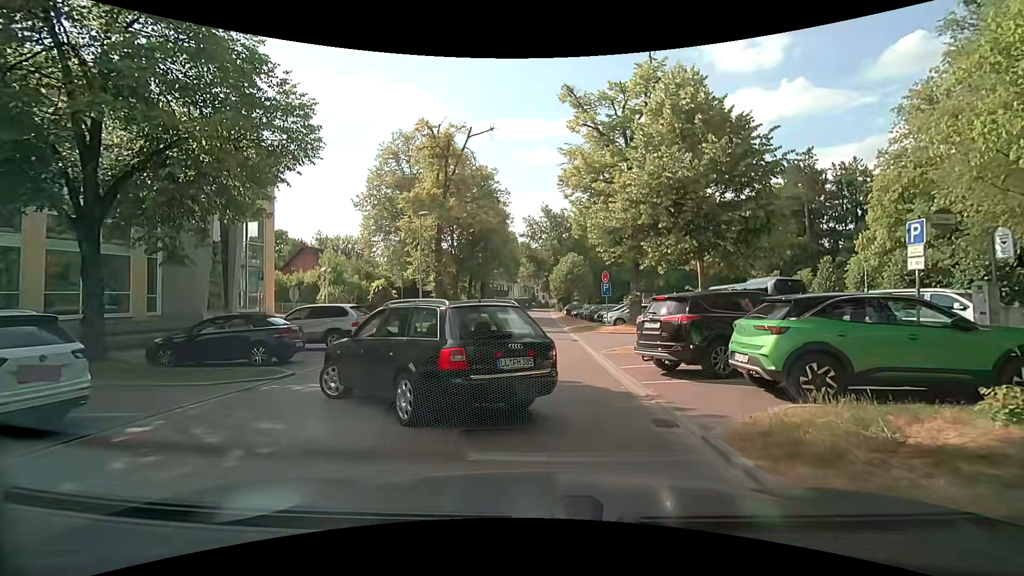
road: residential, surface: asphalt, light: Day
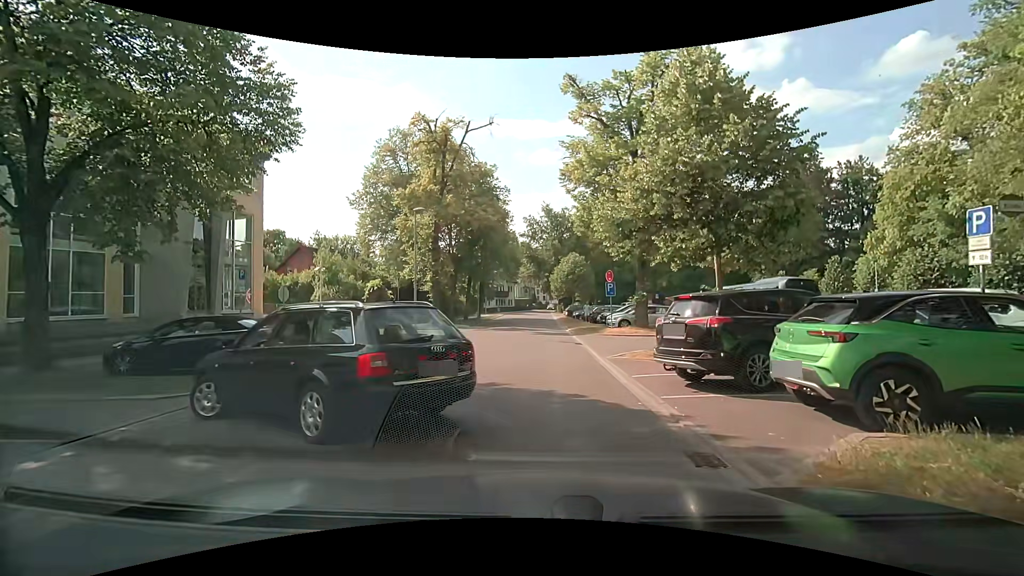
(0.0, +1.5) m; -1°
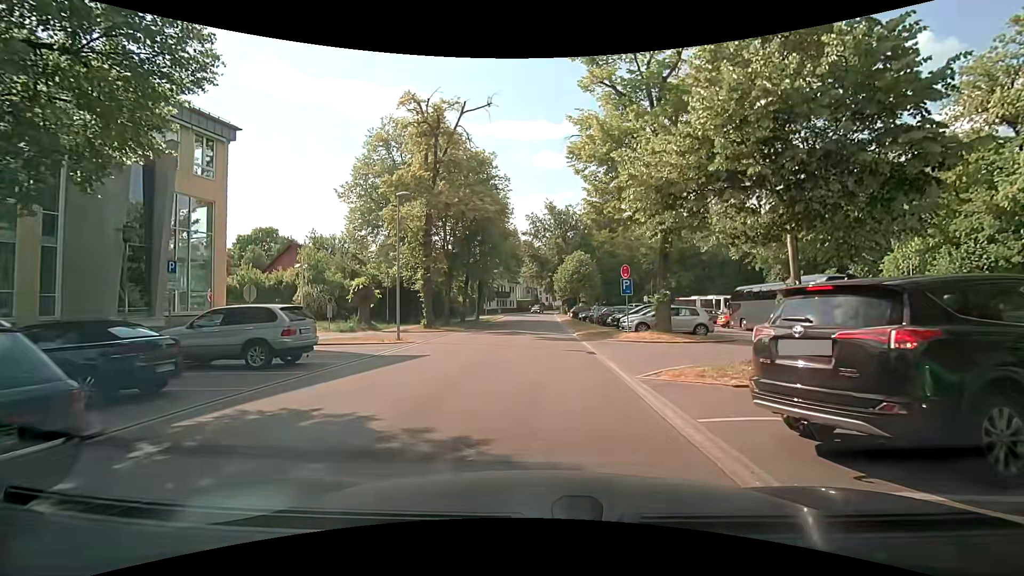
(0.0, +4.3) m; -1°
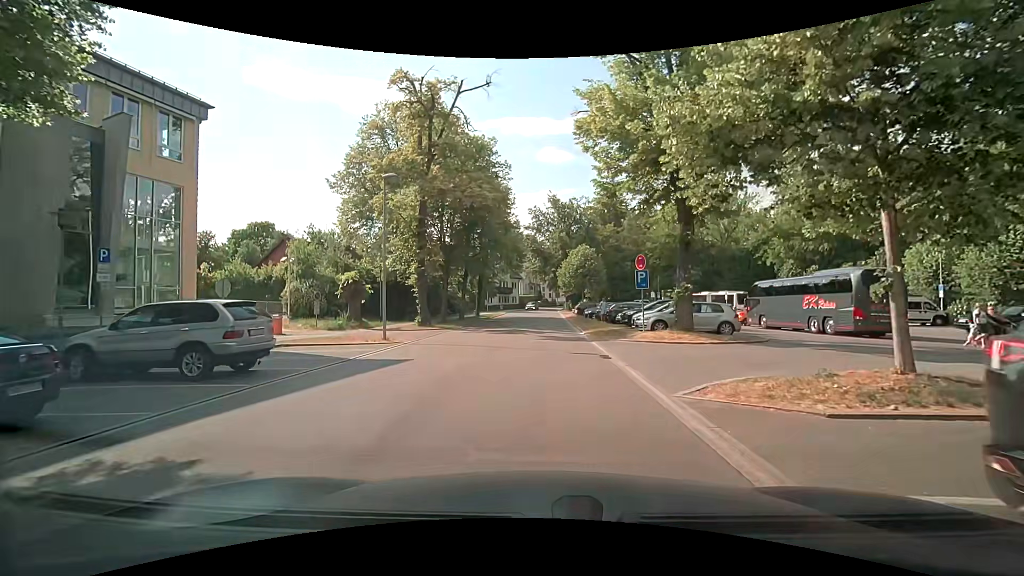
(+0.1, +2.7) m; +1°
